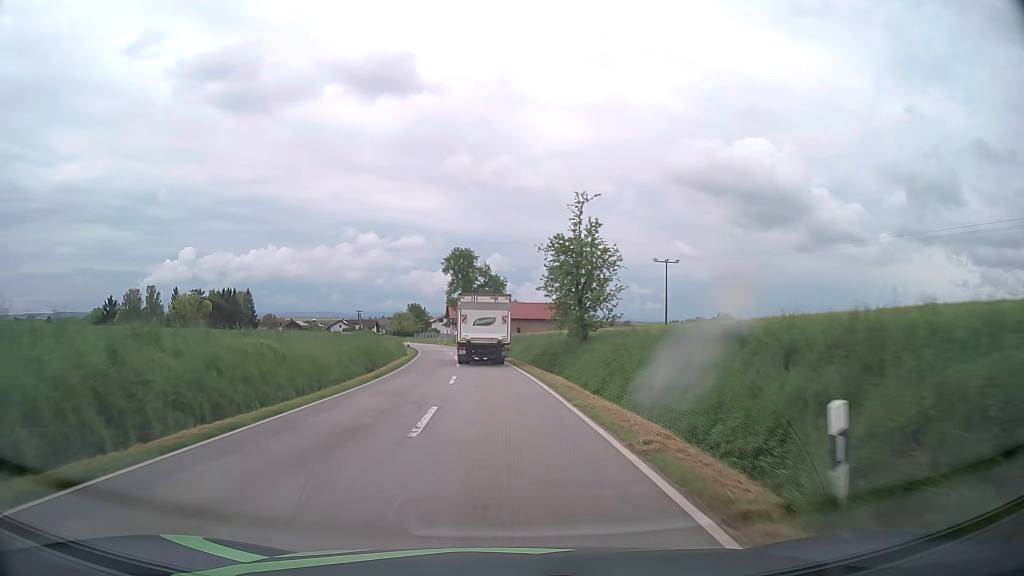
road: tertiary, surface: asphalt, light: Day
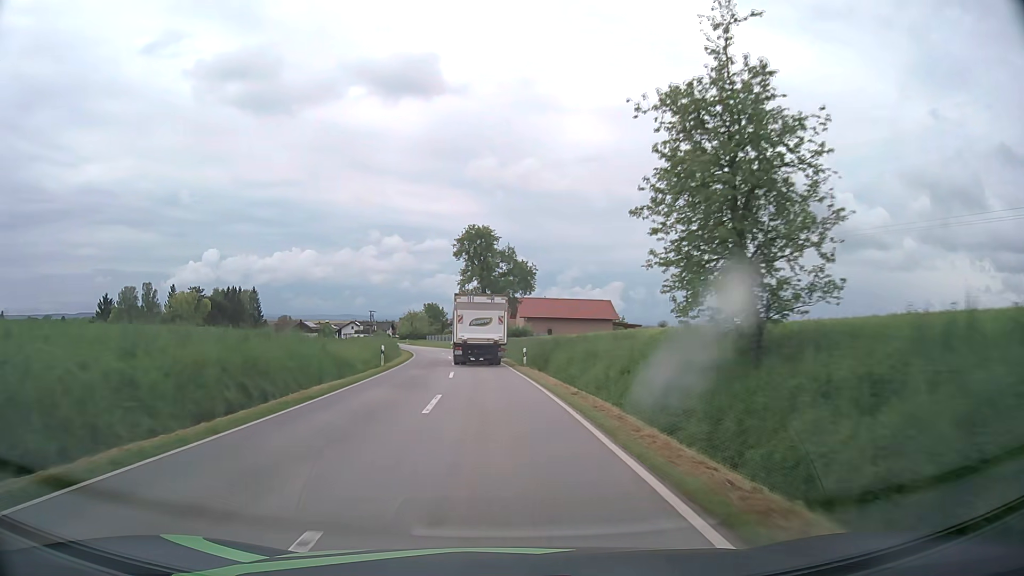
(-0.3, +20.8) m; -2°
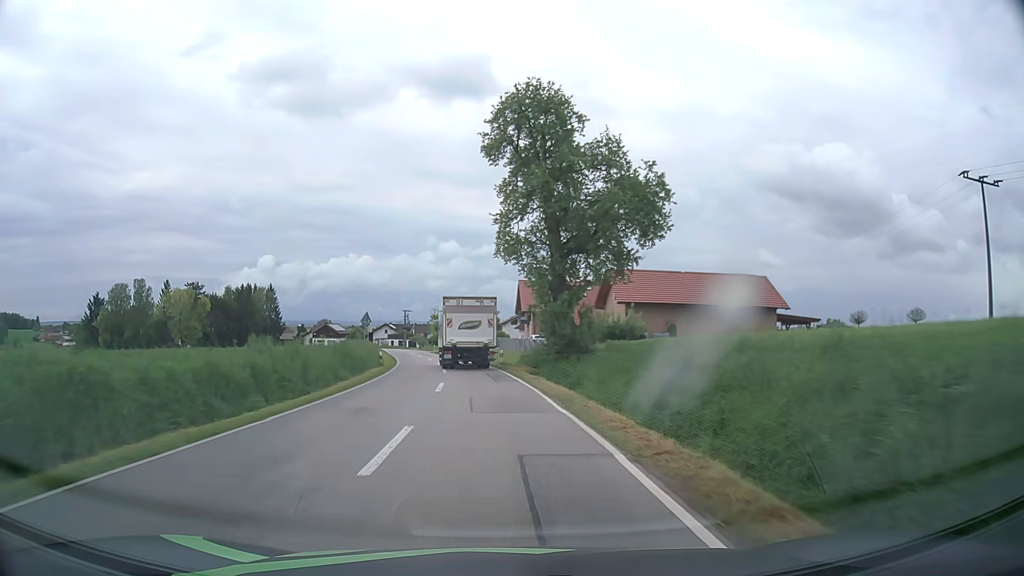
(-1.8, +41.4) m; -5°
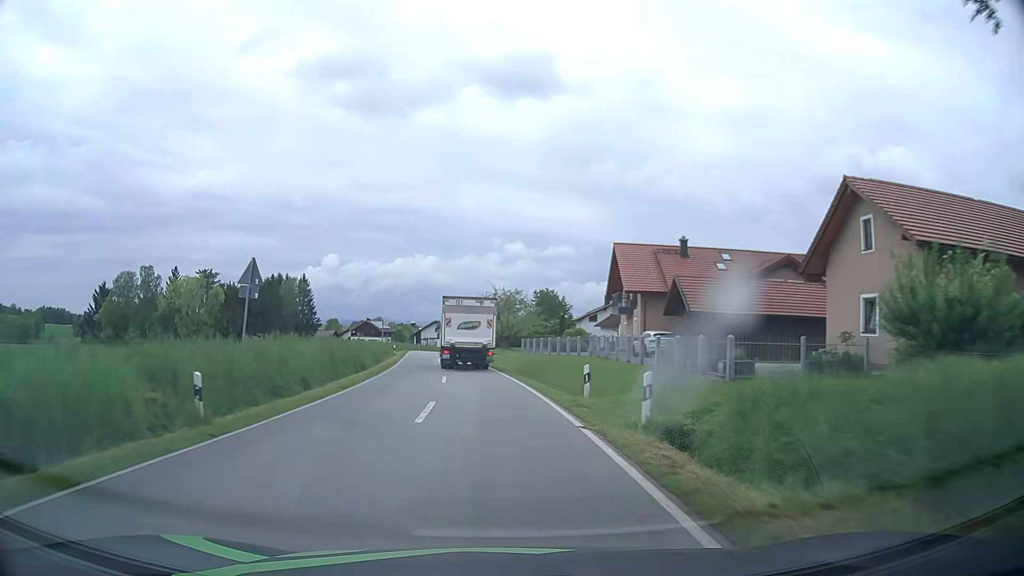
(-1.5, +31.0) m; -6°
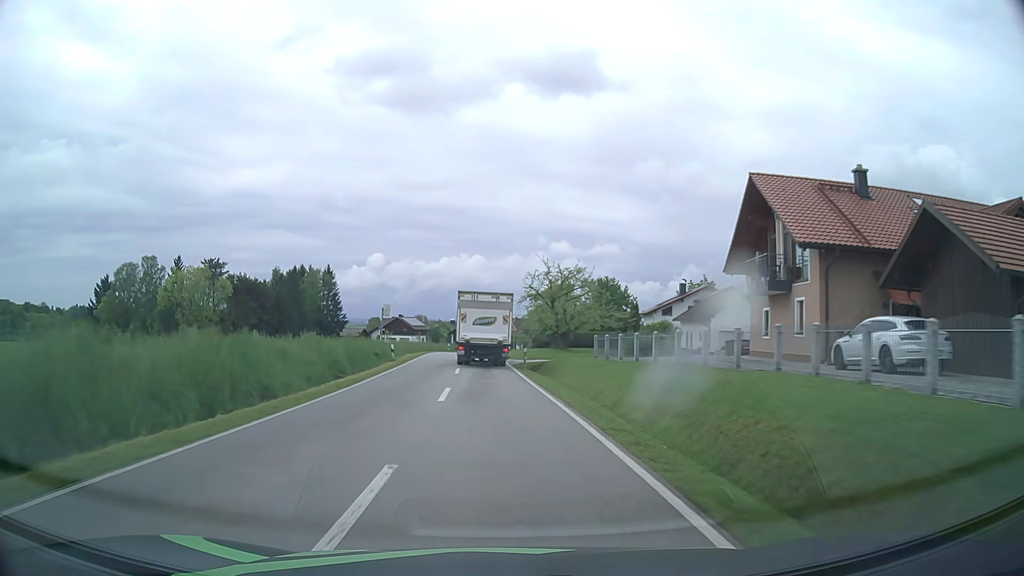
(-0.6, +20.5) m; -4°
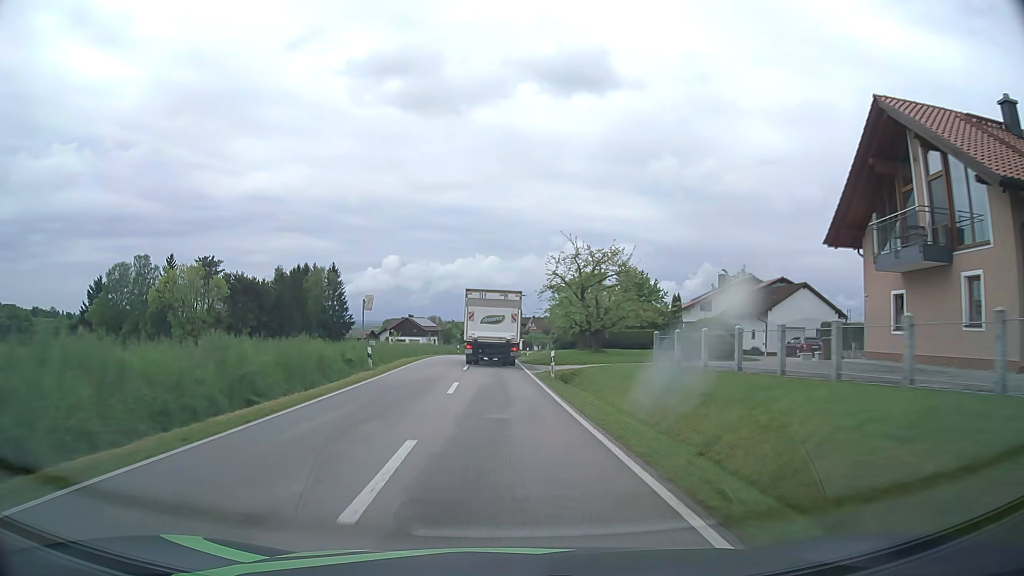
(-0.1, +10.1) m; -1°
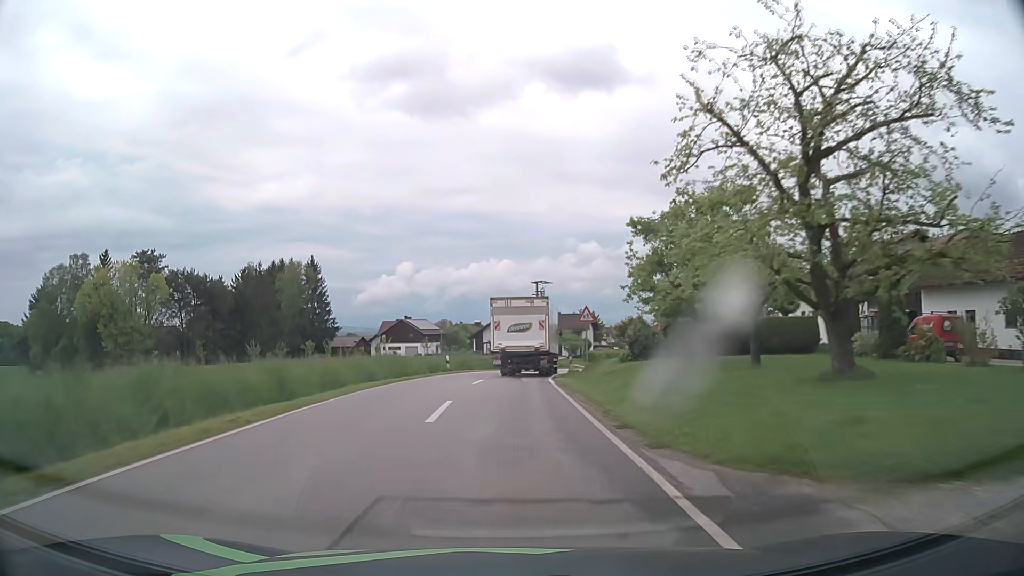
(-0.6, +29.6) m; -1°
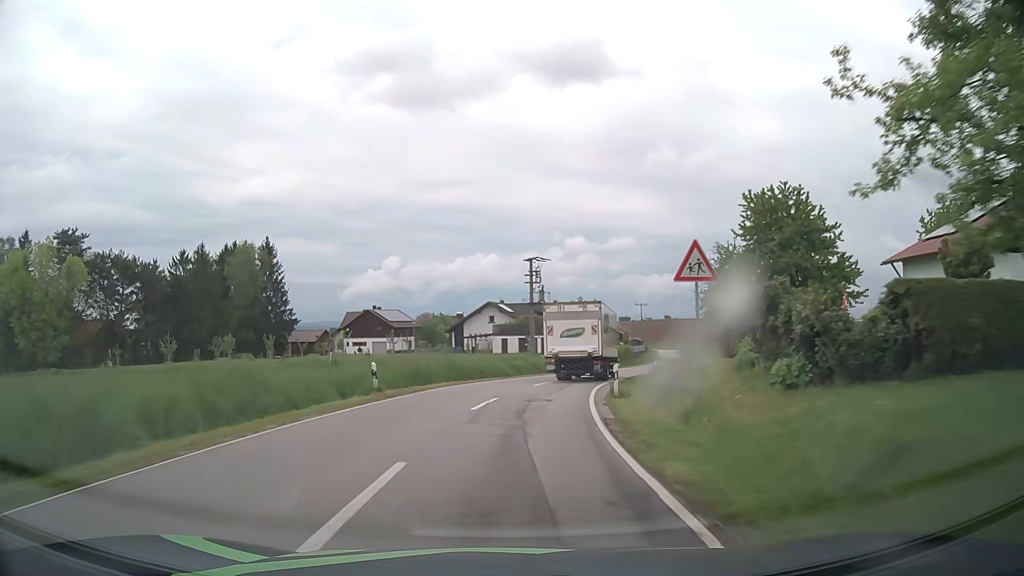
(0.0, +19.2) m; +1°
(0, +10) (+1, +20) (+3, +30) (+5, +39) (+8, +49) (+12, +58) (+15, +68) (+19, +77) (+22, +87) (+25, +96) m
